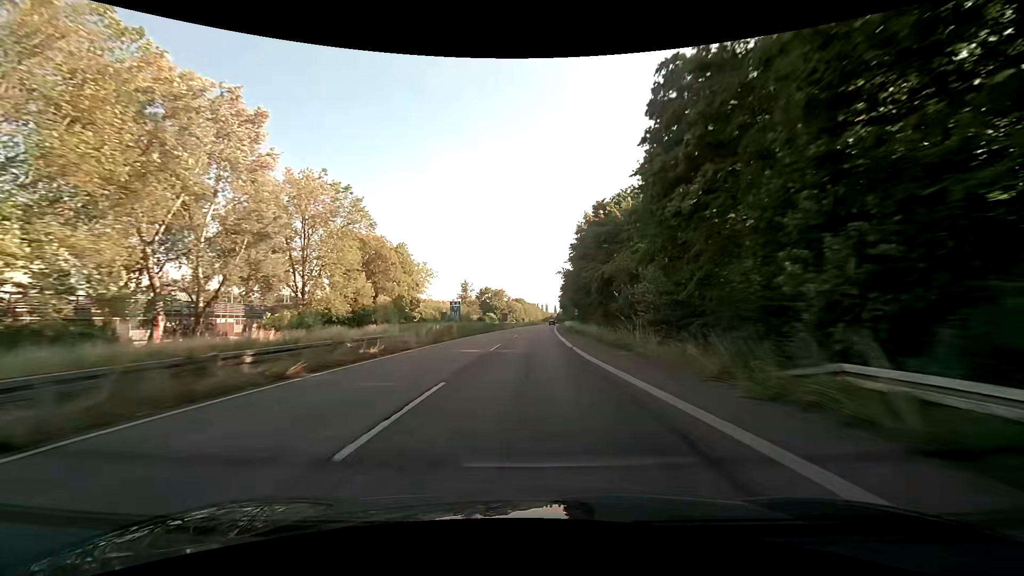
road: trunk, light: Day
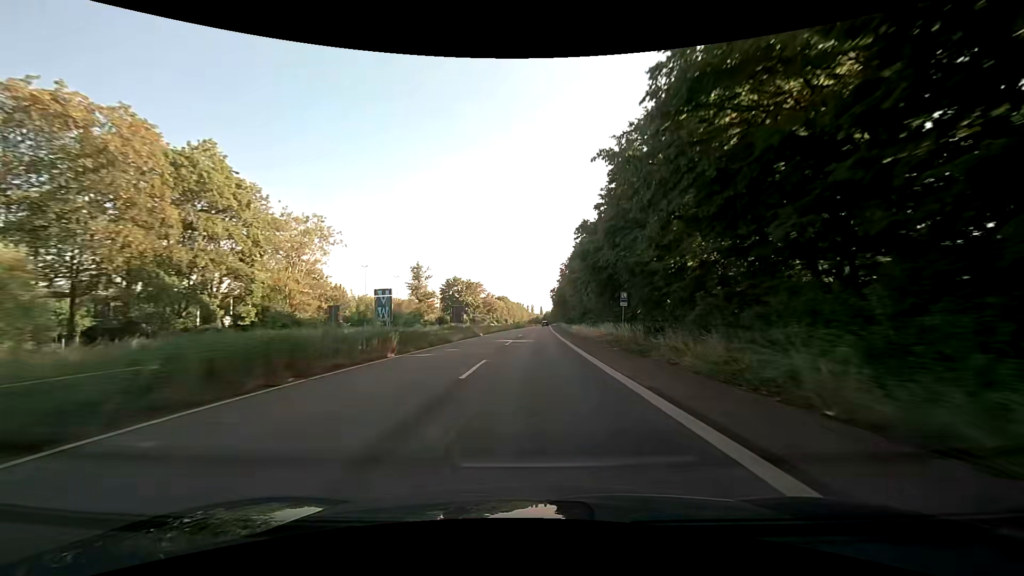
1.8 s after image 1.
(+1.2, +47.2) m; +2°
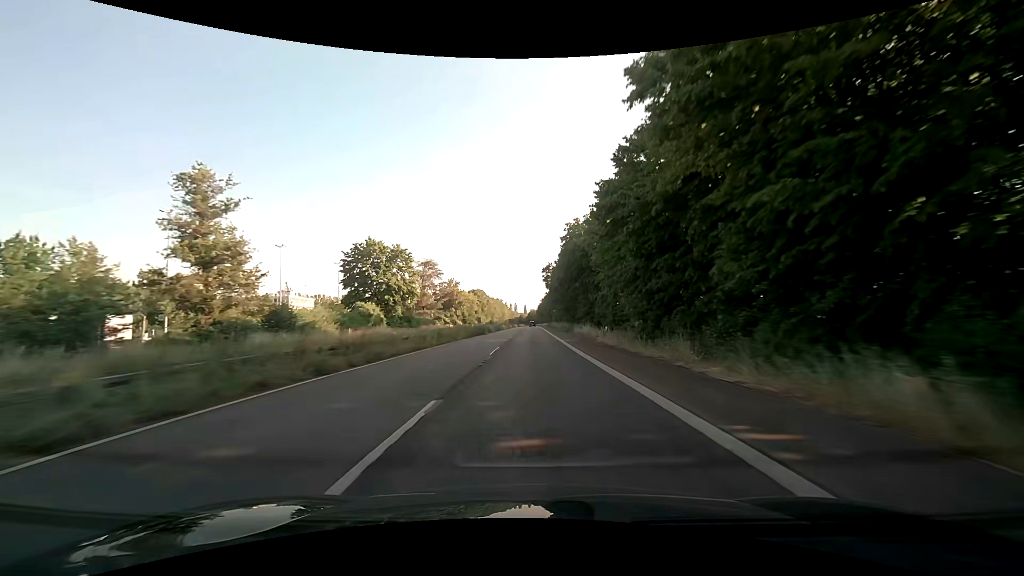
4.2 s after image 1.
(+1.6, +63.1) m; +2°
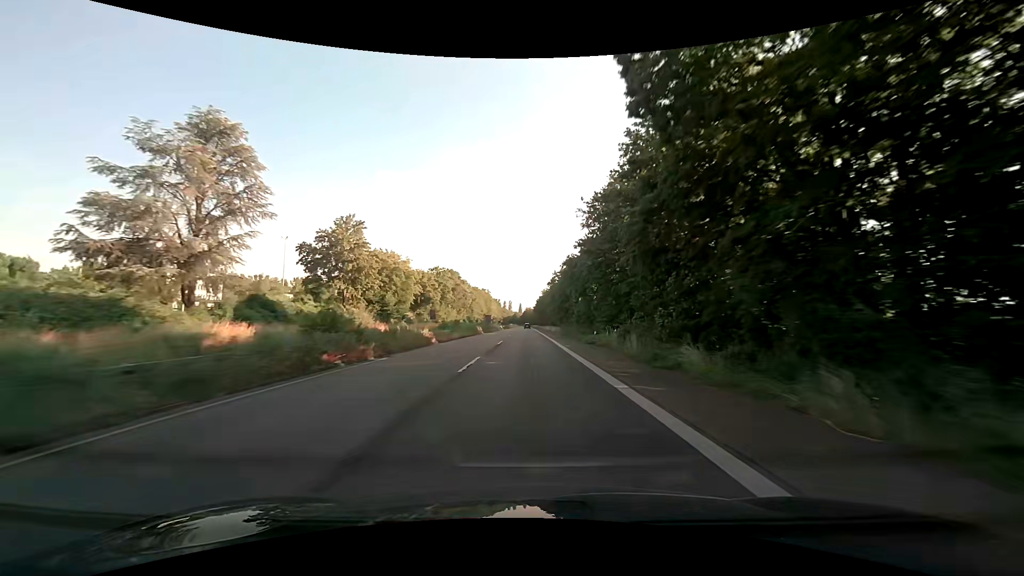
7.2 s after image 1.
(+0.6, +79.3) m; +1°
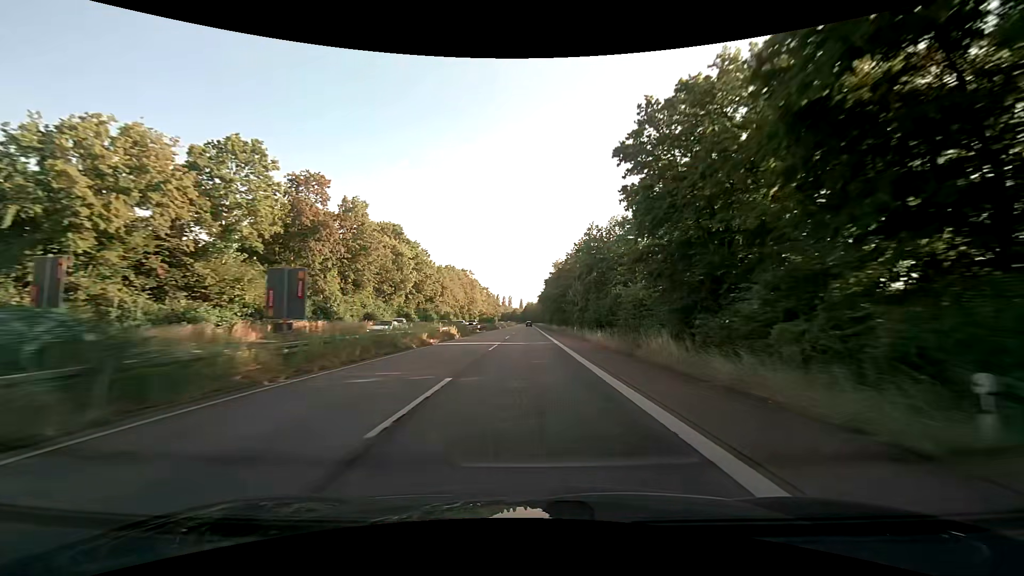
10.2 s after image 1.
(-0.2, +79.6) m; 0°
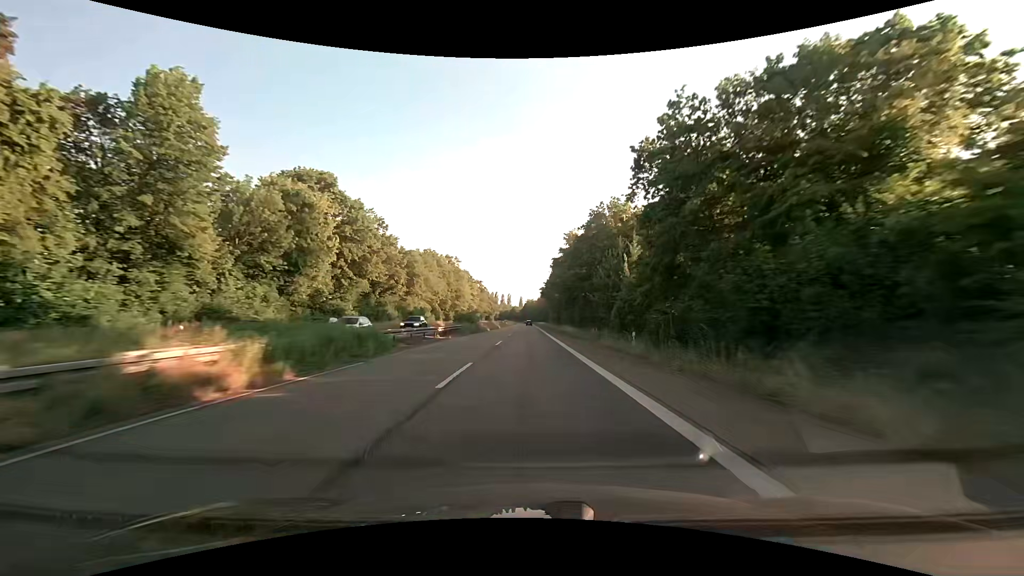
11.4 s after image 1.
(0.0, +31.8) m; 0°
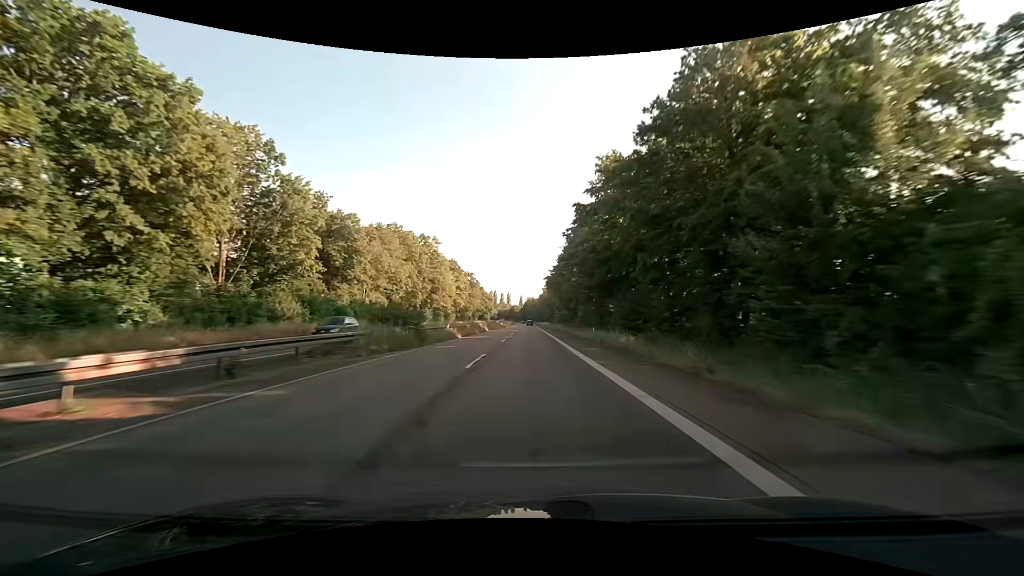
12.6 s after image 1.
(-0.3, +31.8) m; -1°
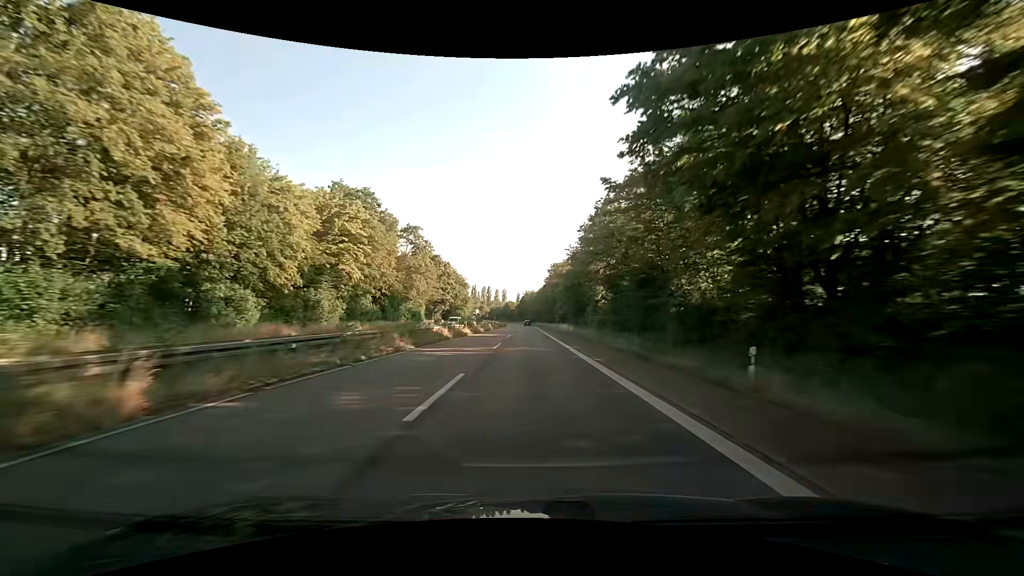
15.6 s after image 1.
(+0.1, +79.6) m; 0°
(0, +10) (0, +20) (0, +30) (0, +40) (0, +50) (0, +60) (0, +70) (0, +80) (0, +90) (0, +100) m
